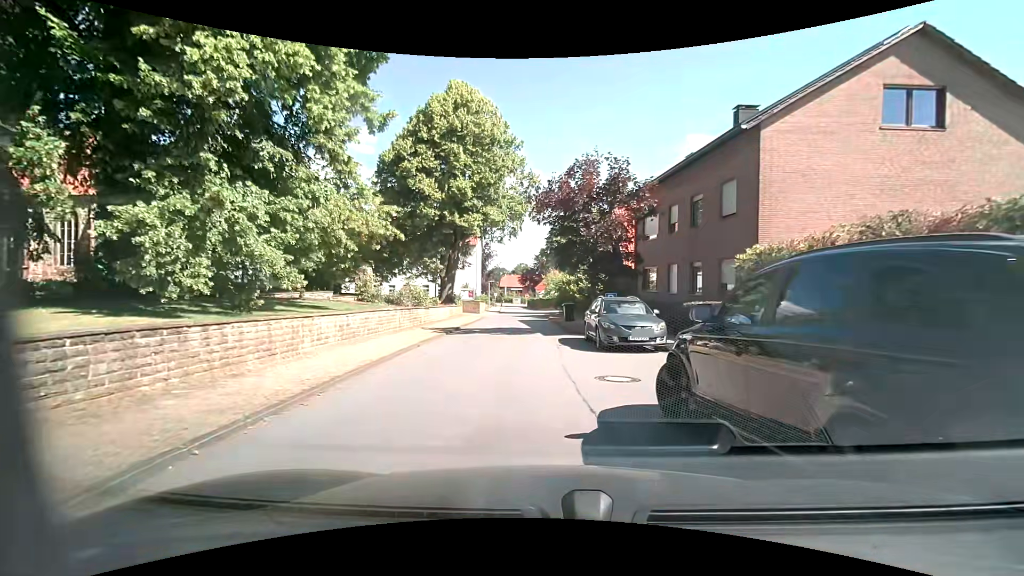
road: residential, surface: asphalt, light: Day
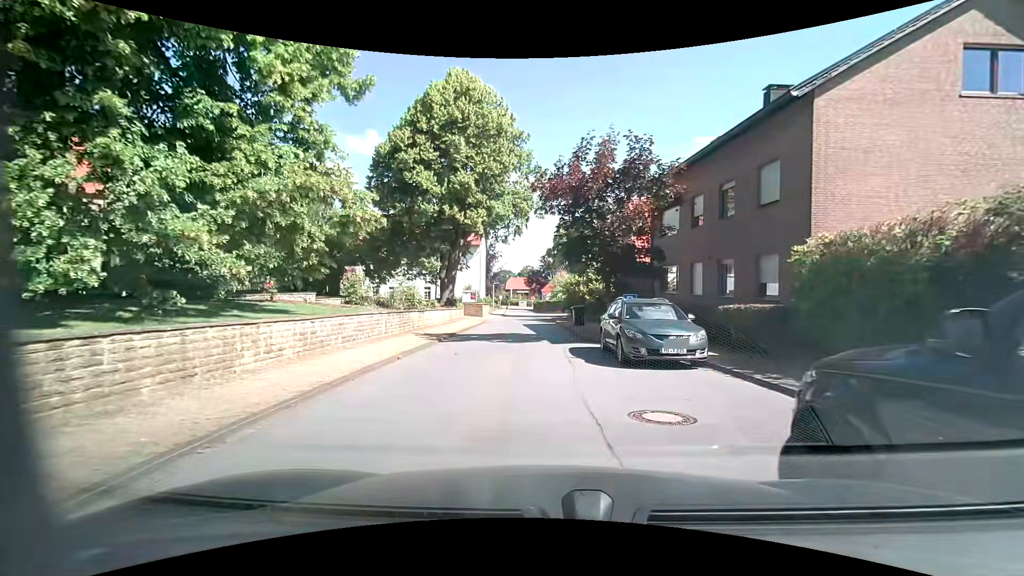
(-0.1, +2.7) m; -1°
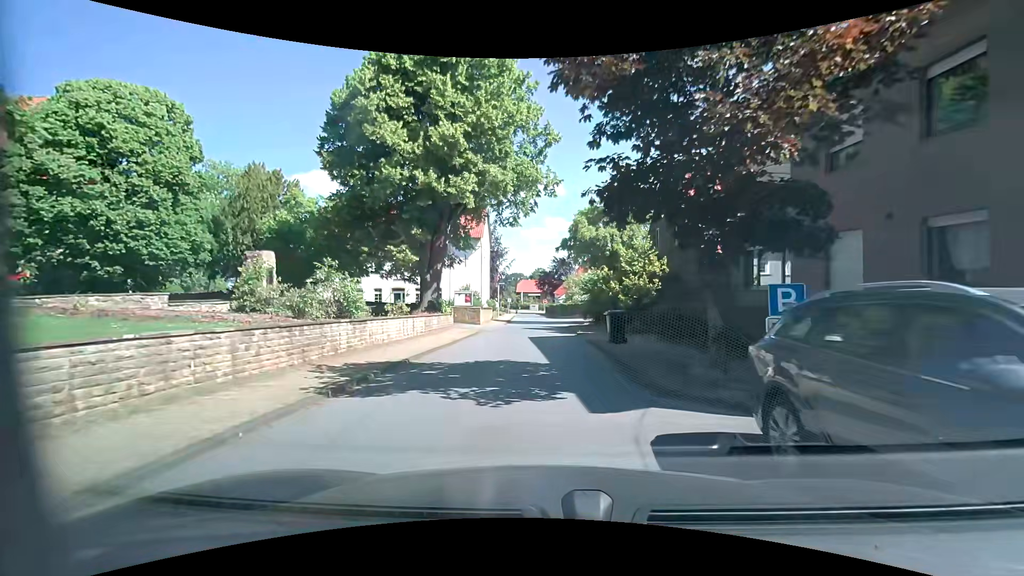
(-0.2, +9.9) m; -2°
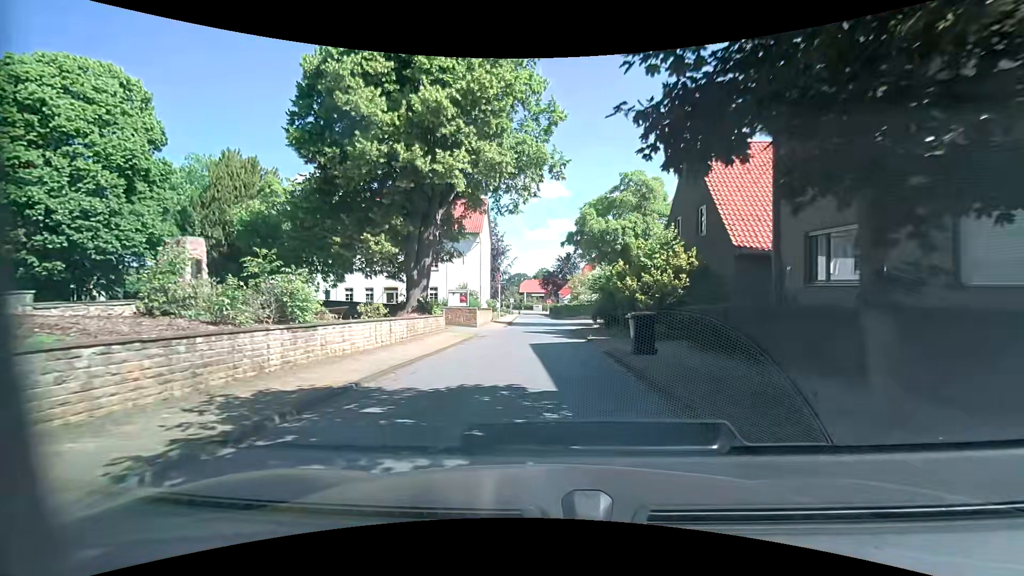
(0.0, +3.7) m; -1°
